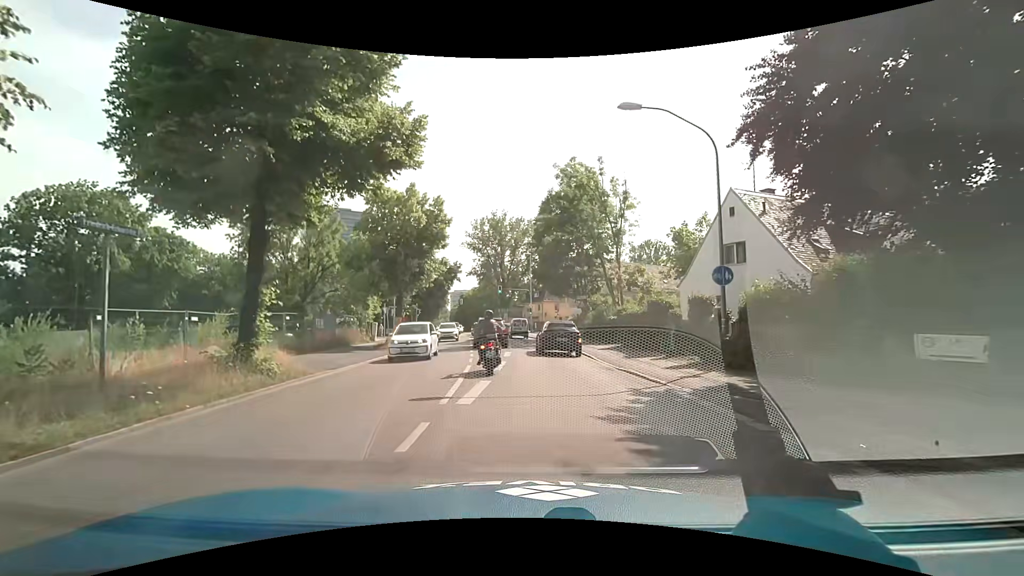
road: secondary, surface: asphalt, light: Day
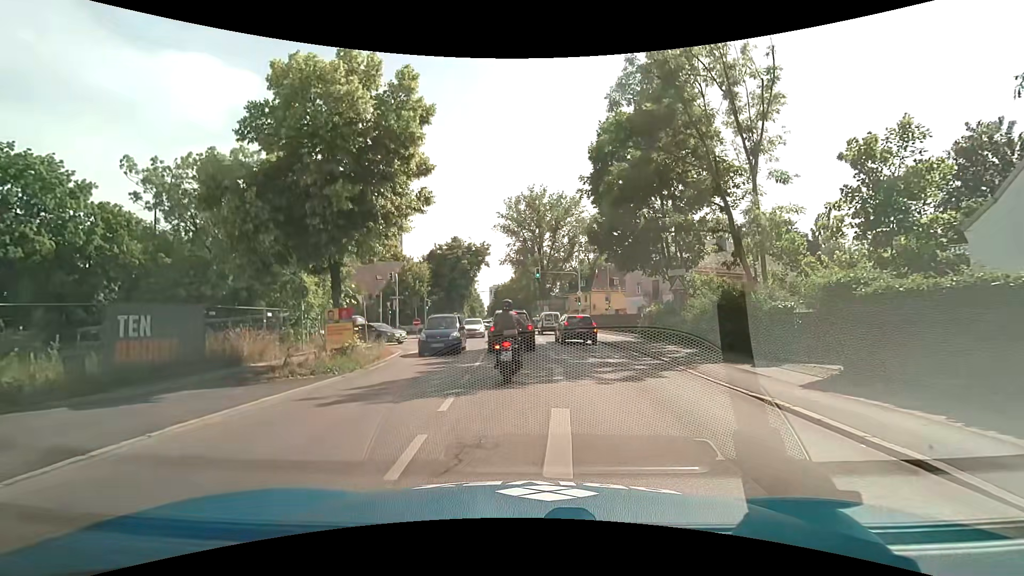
(-0.6, +16.0) m; -4°
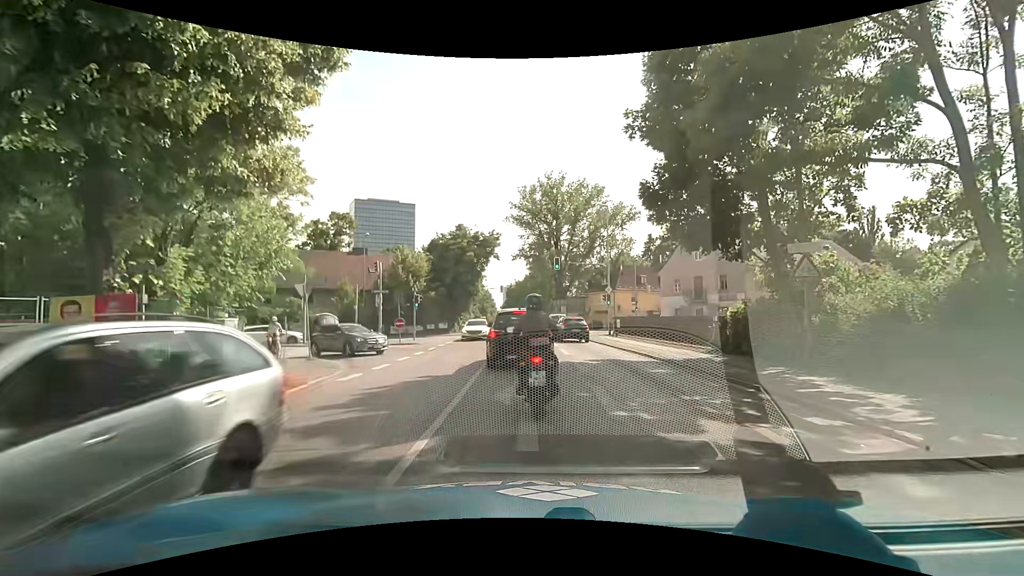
(-0.1, +9.2) m; -4°
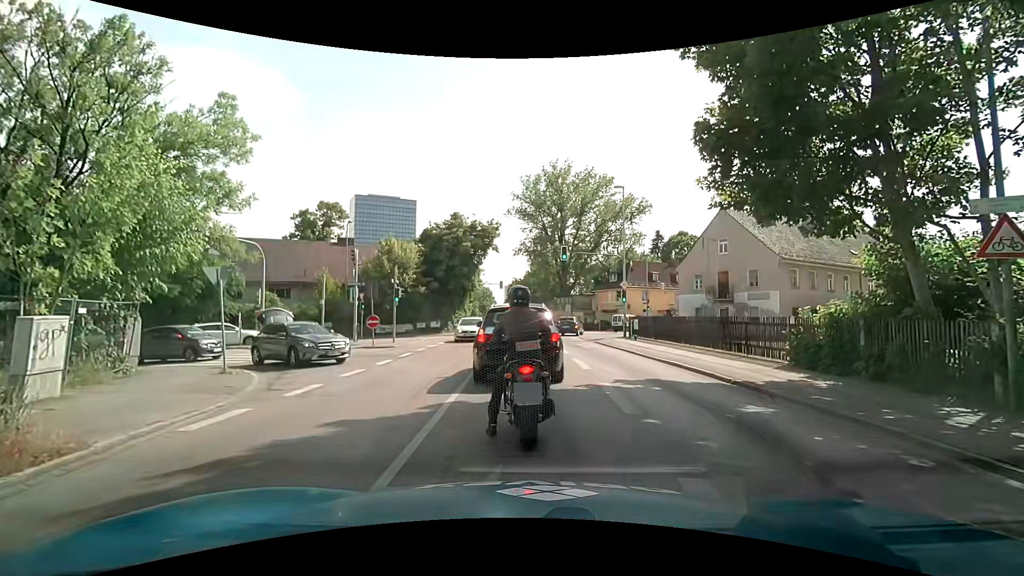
(+0.2, +5.4) m; 0°
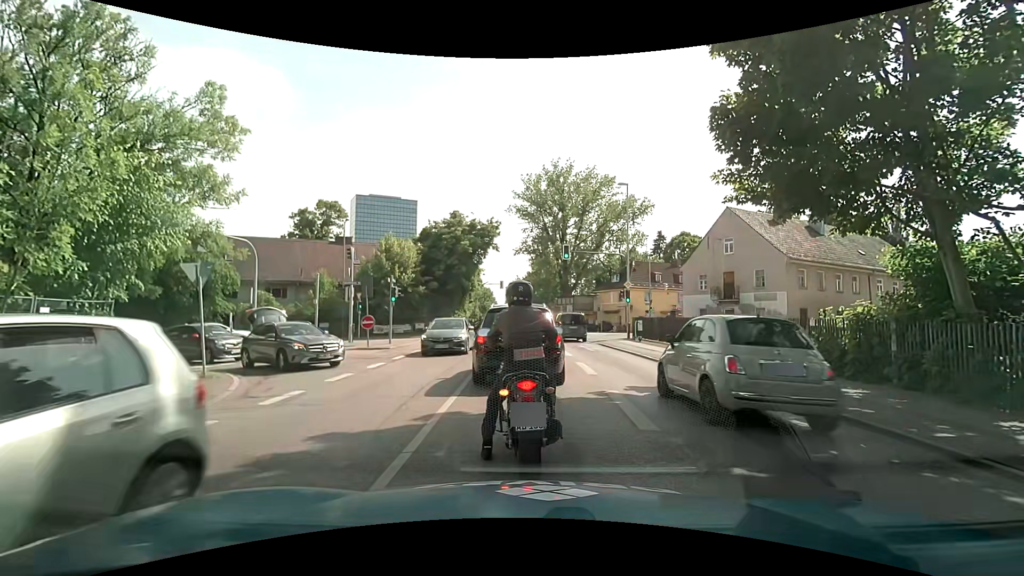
(0.0, +1.0) m; 0°
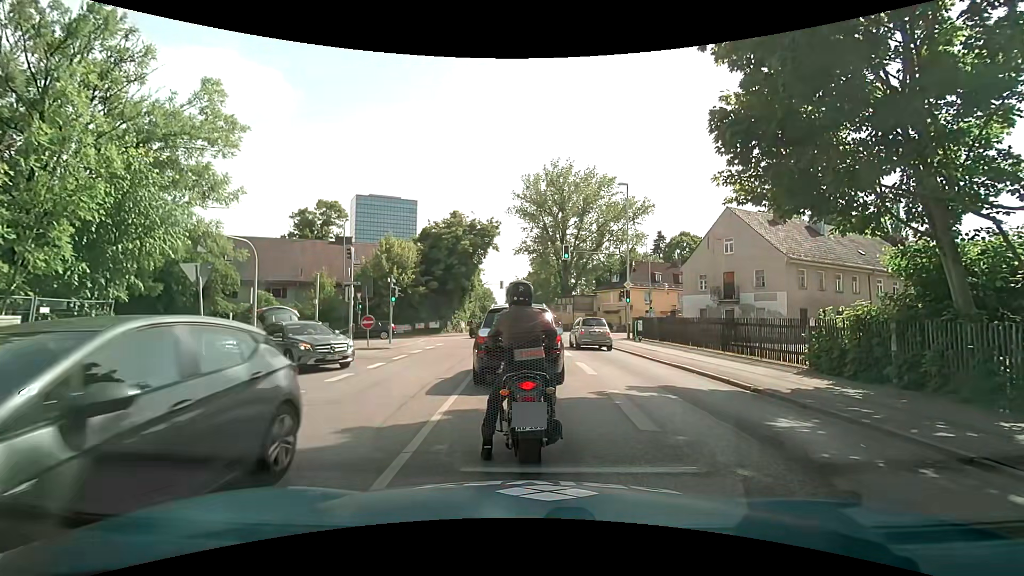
(0.0, 0.0) m; 0°
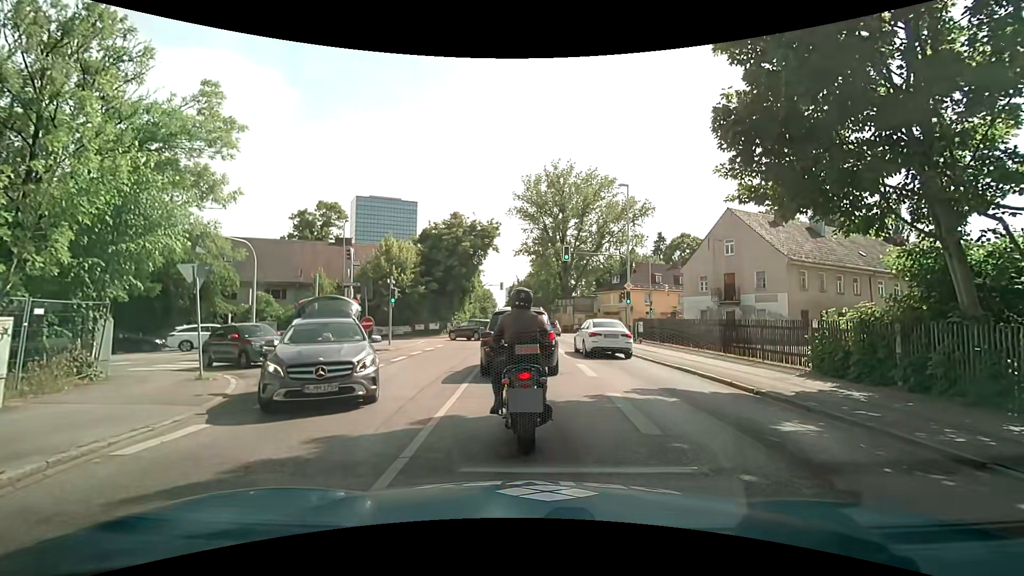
(0.0, +0.1) m; 0°
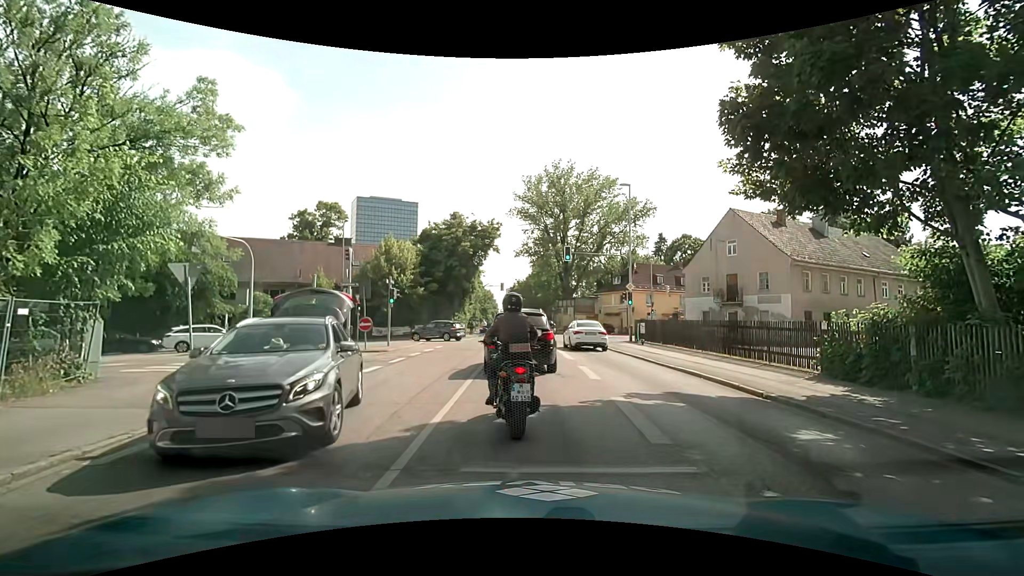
(0.0, +0.4) m; 0°
